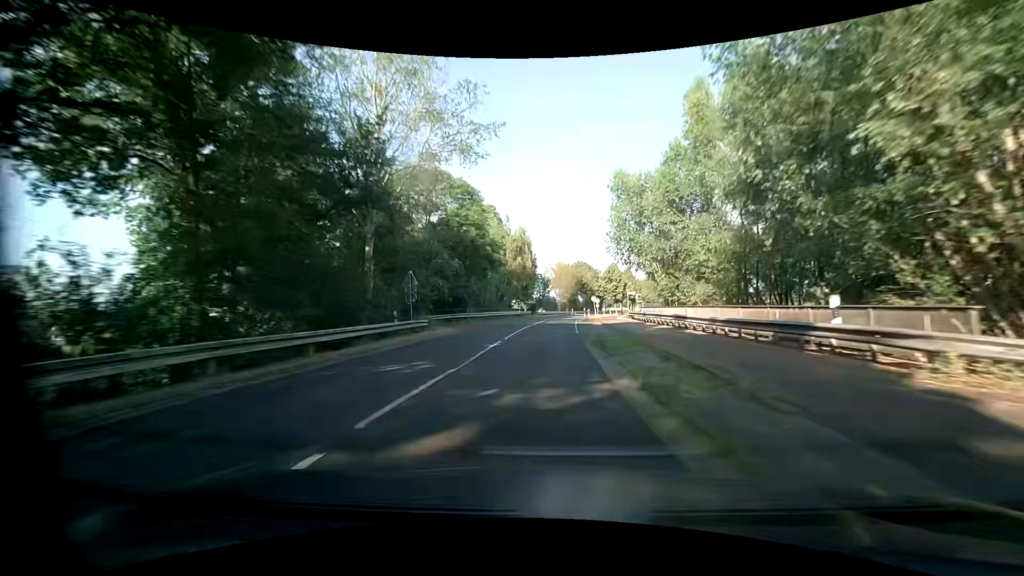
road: secondary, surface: asphalt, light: Day
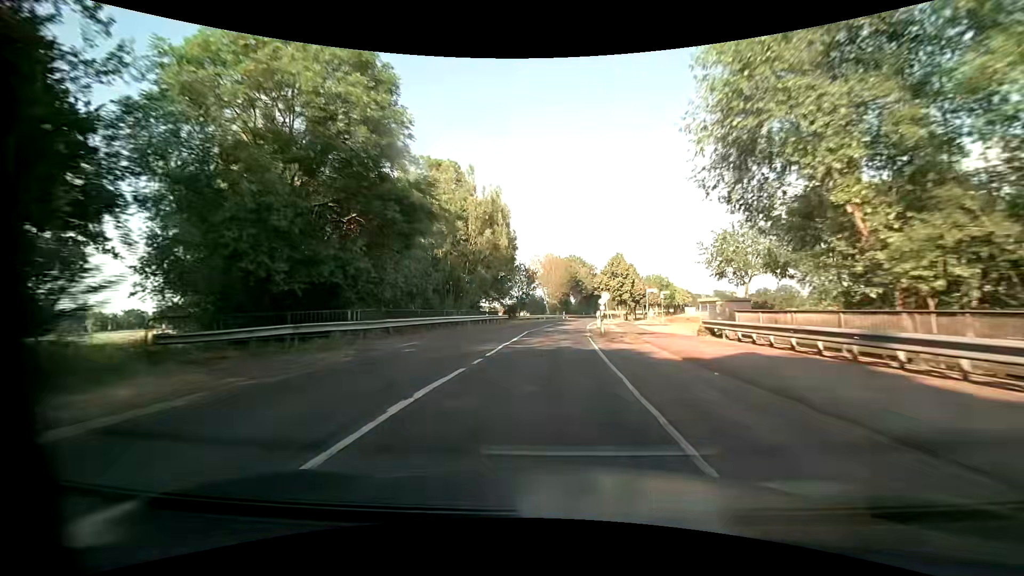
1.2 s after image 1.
(0.0, +23.3) m; +1°
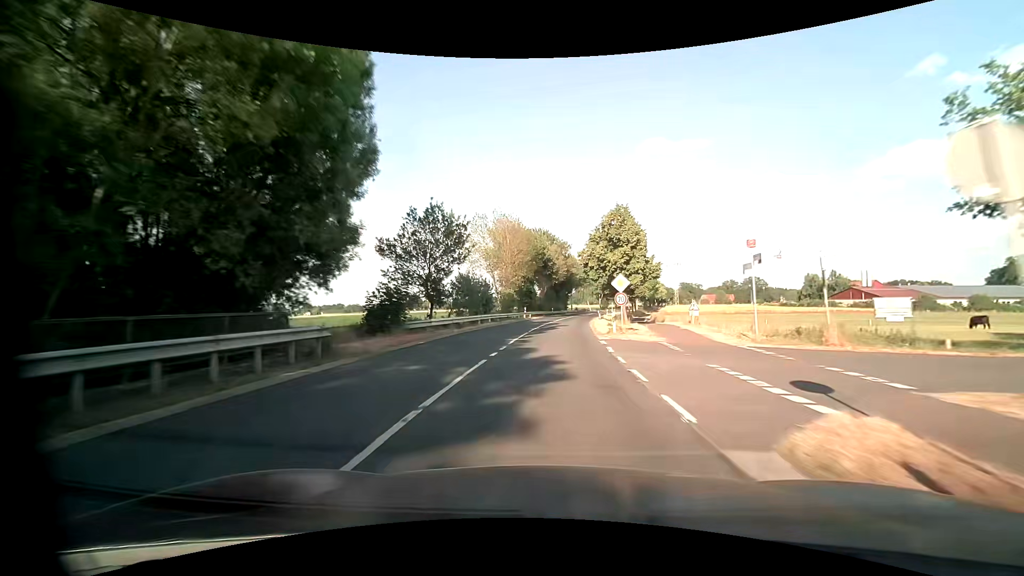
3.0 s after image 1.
(+1.3, +34.9) m; +5°
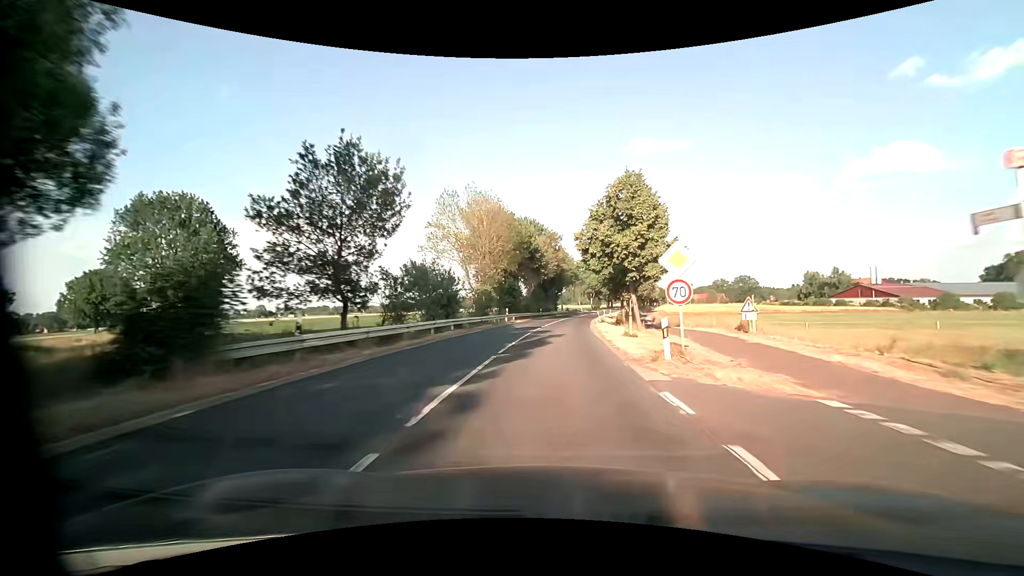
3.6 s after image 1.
(+0.1, +11.7) m; +1°
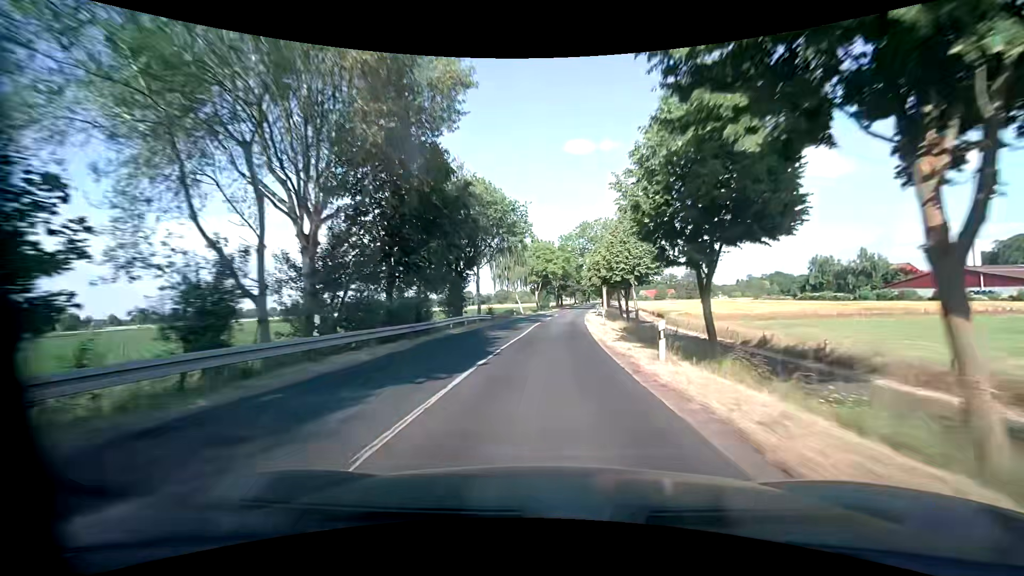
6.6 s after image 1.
(+3.5, +58.4) m; +7°
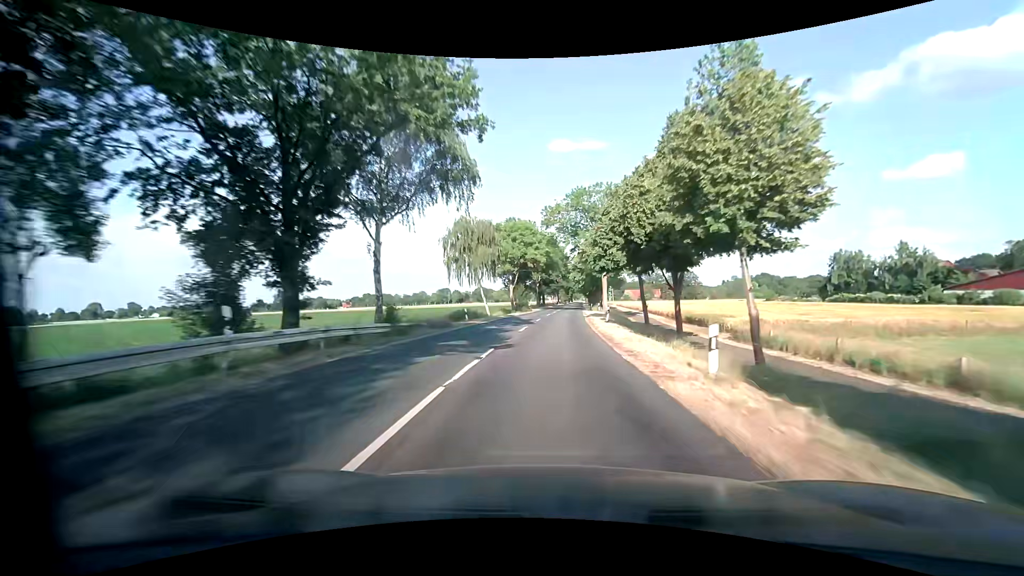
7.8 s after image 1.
(+0.4, +23.4) m; +2°
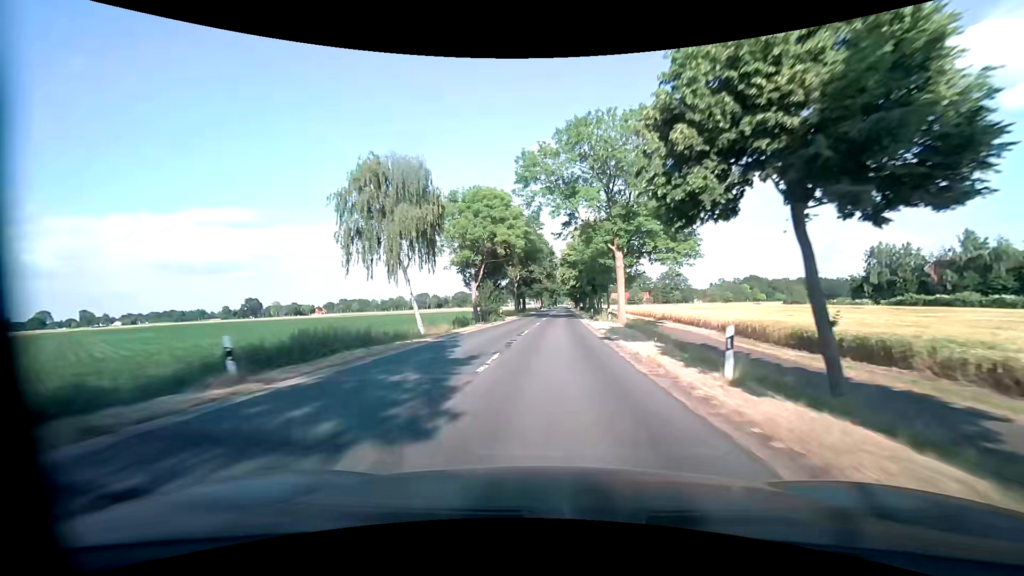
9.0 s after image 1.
(+0.6, +23.3) m; +2°
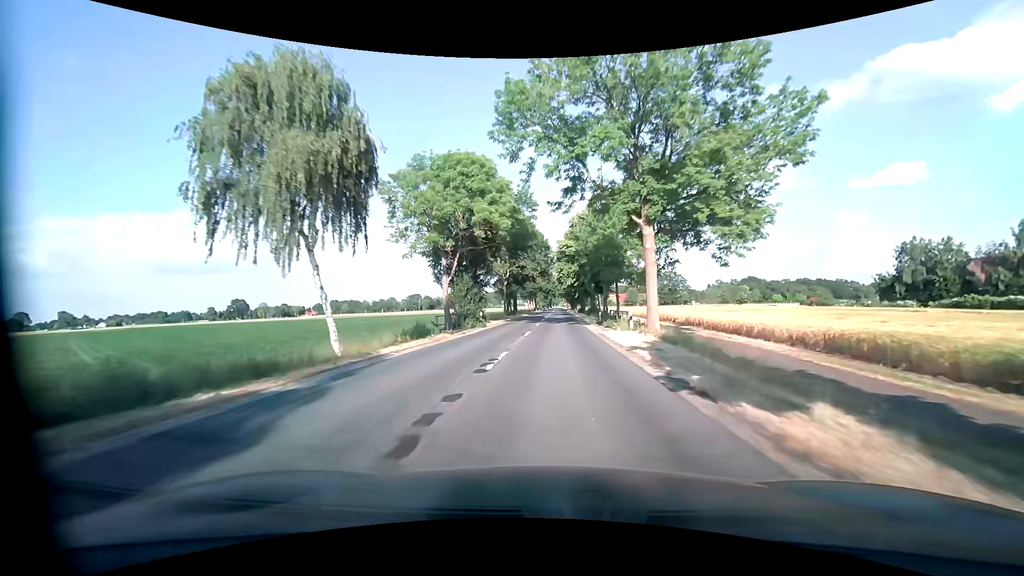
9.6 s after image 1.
(+0.1, +11.6) m; +1°
(0, +10) (0, +20) (+1, +30) (+1, +40) (+1, +50) (+2, +60) (+2, +70) (+3, +80) (+3, +90) (+3, +100) m
